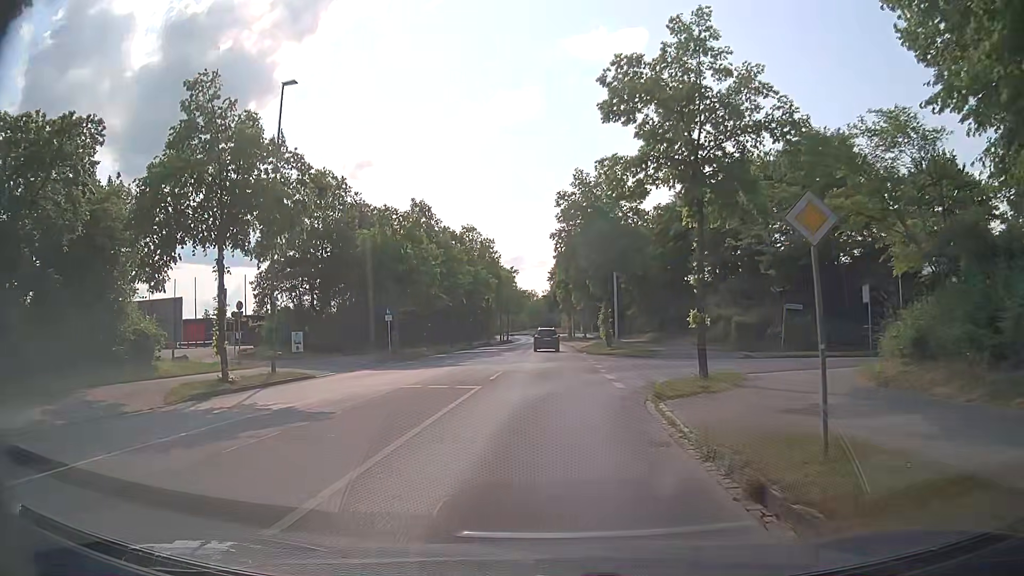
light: Day
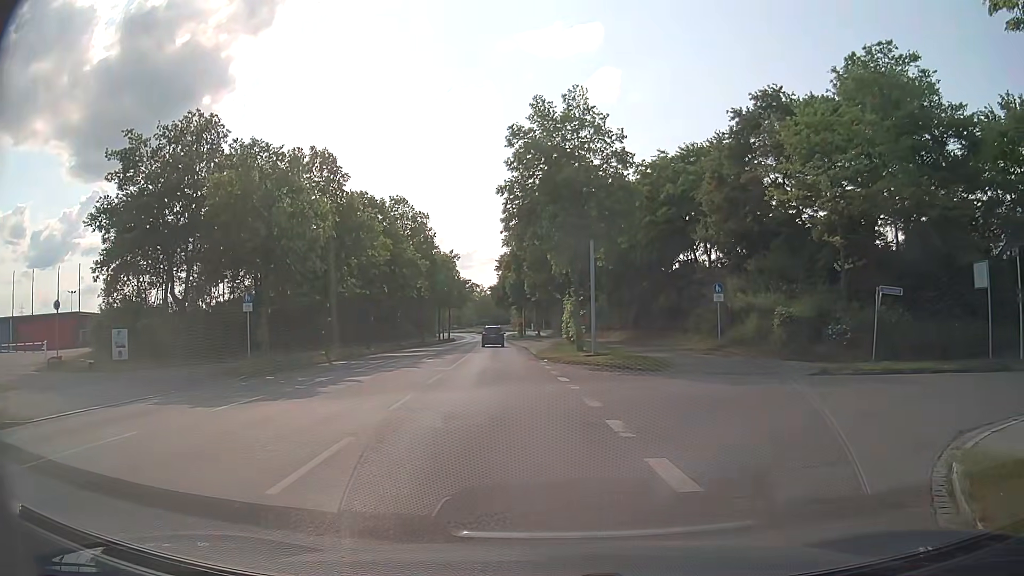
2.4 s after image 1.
(+0.1, +13.5) m; +5°
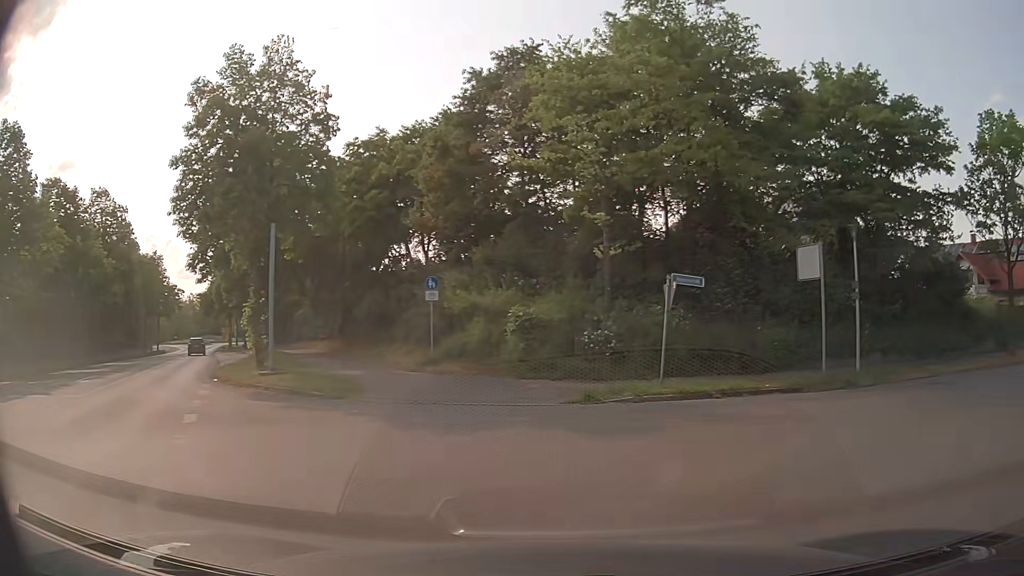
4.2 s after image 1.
(+1.0, +6.7) m; +23°
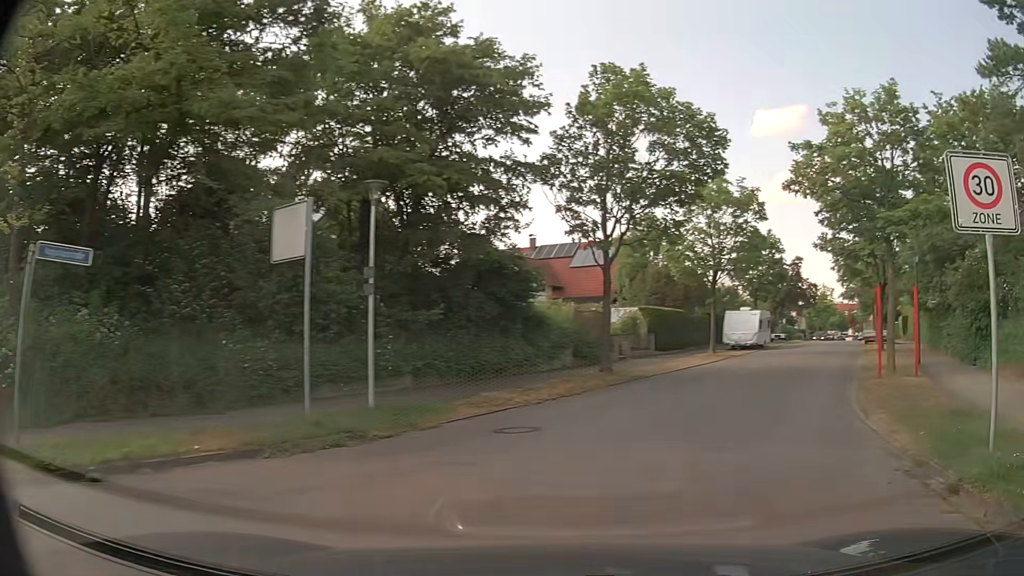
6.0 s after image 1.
(+2.3, +7.0) m; +38°
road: residential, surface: asphalt
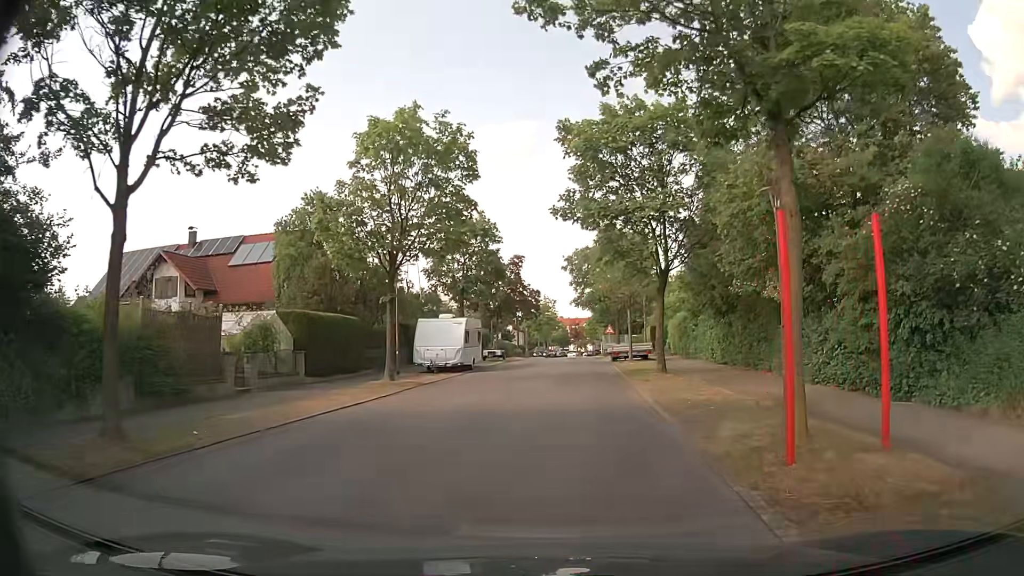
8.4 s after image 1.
(+3.5, +11.9) m; +25°
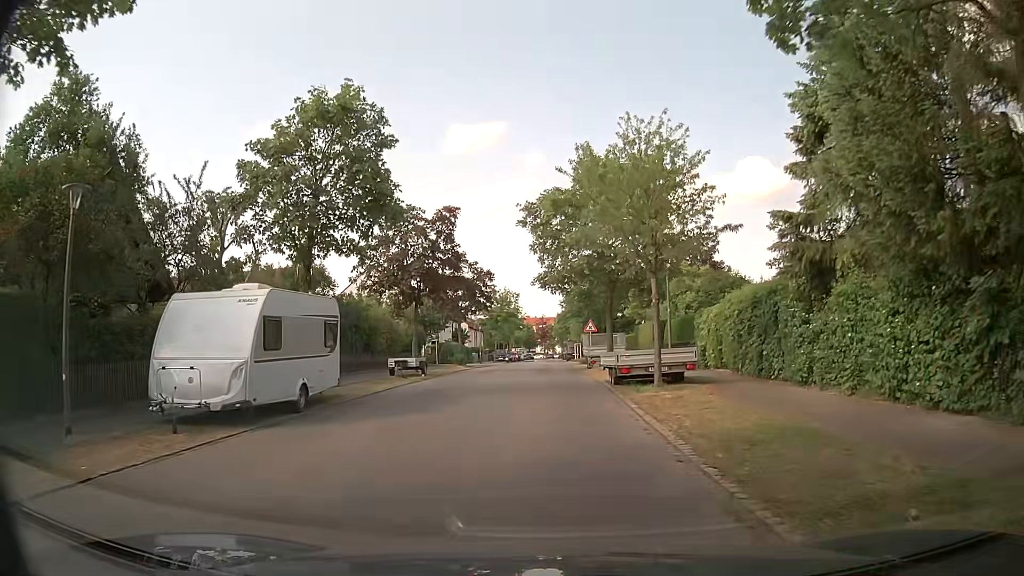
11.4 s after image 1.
(+0.6, +19.1) m; +3°
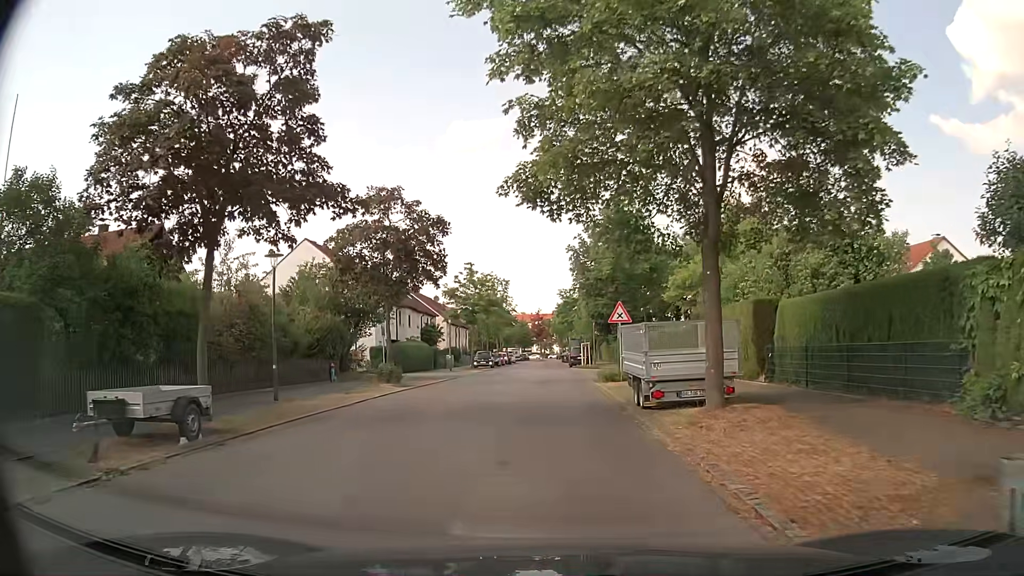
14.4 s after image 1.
(-0.1, +19.7) m; 0°
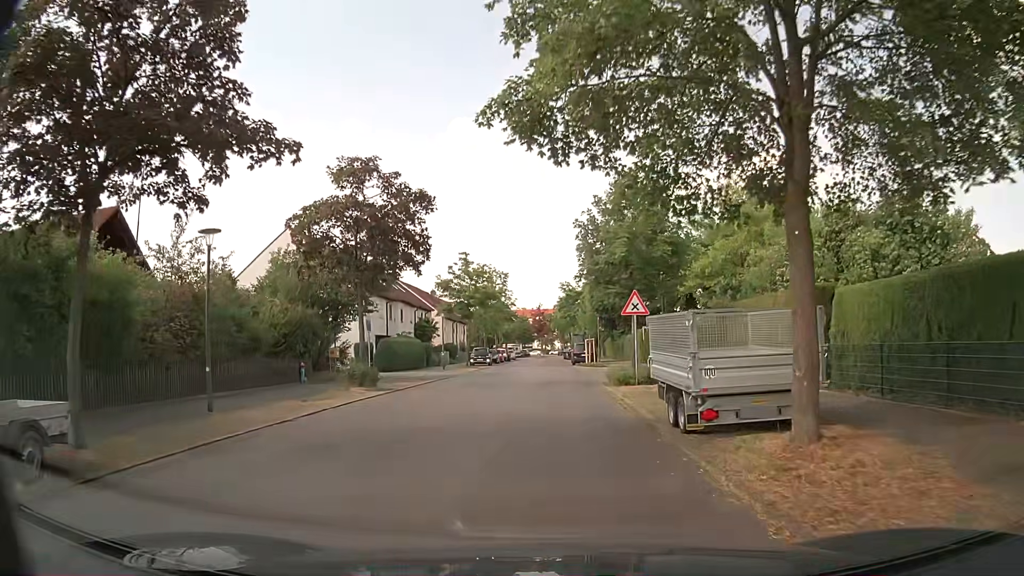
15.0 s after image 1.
(0.0, +4.0) m; -1°
(0, +10) (0, +20) (0, +30) (0, +40) (0, +50) (0, +60) (+1, +70) (+1, +80) (+1, +90) (+1, +100) m
